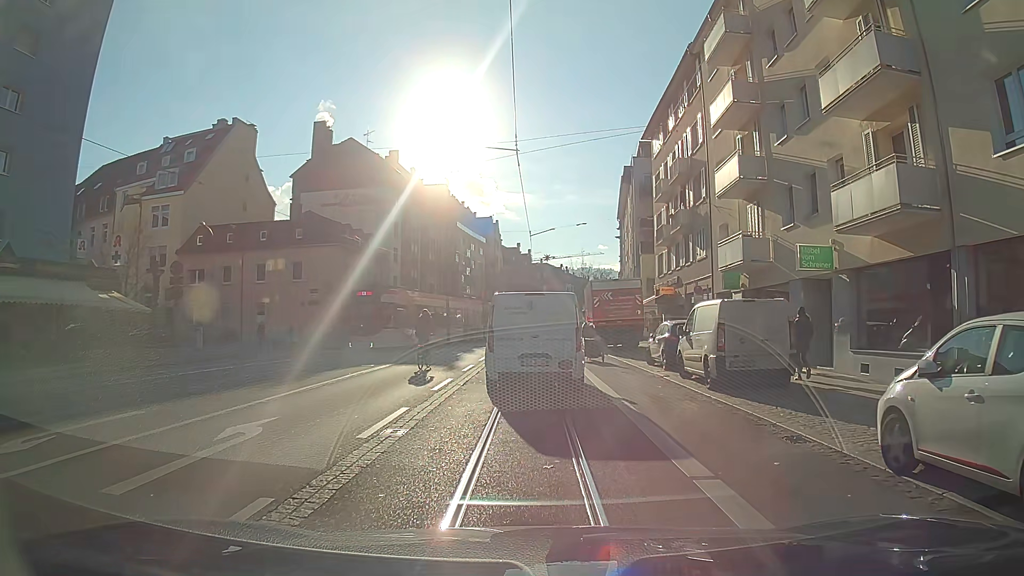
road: primary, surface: asphalt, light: Day
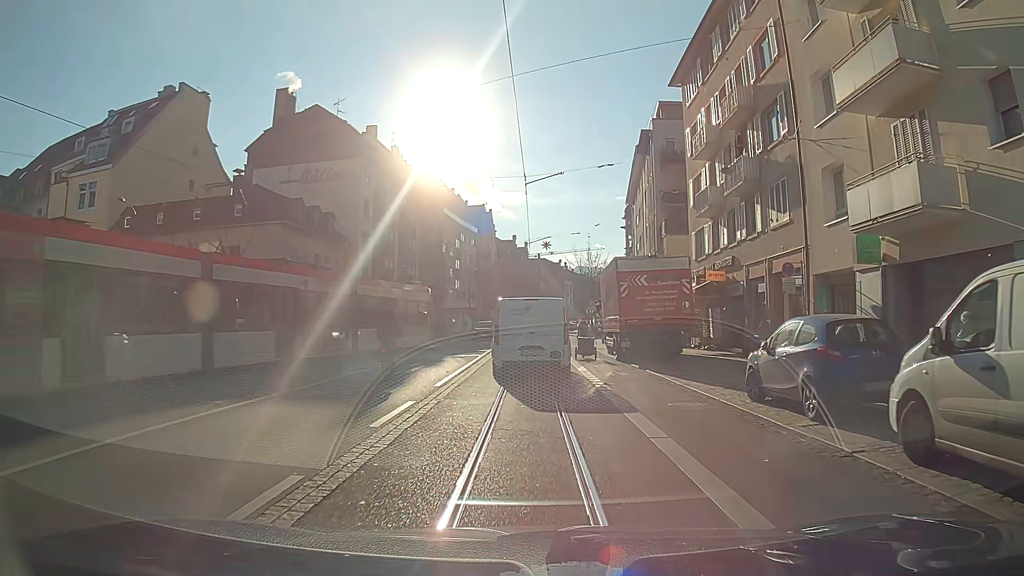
(0.0, +11.5) m; 0°
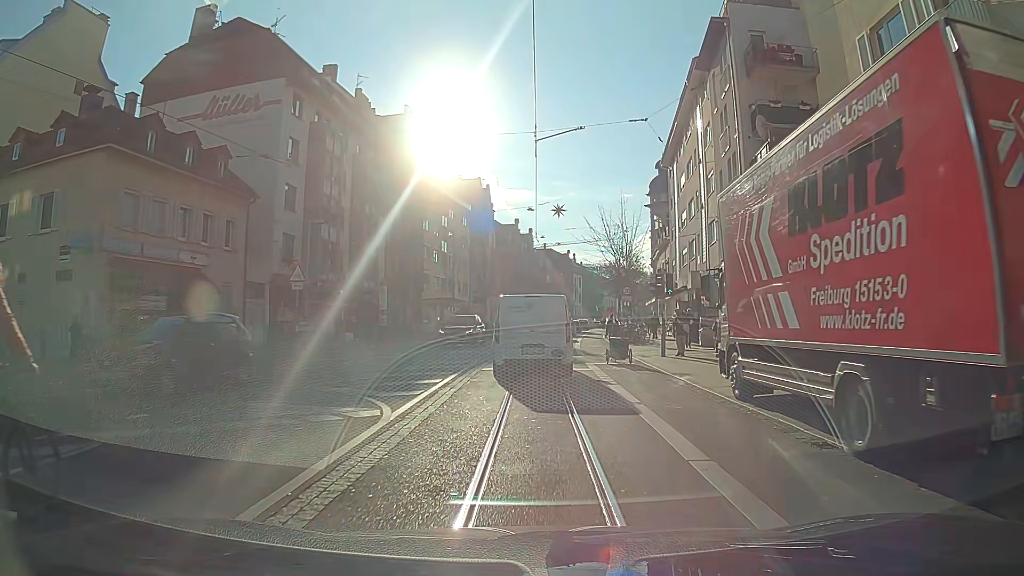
(-0.1, +19.3) m; -1°
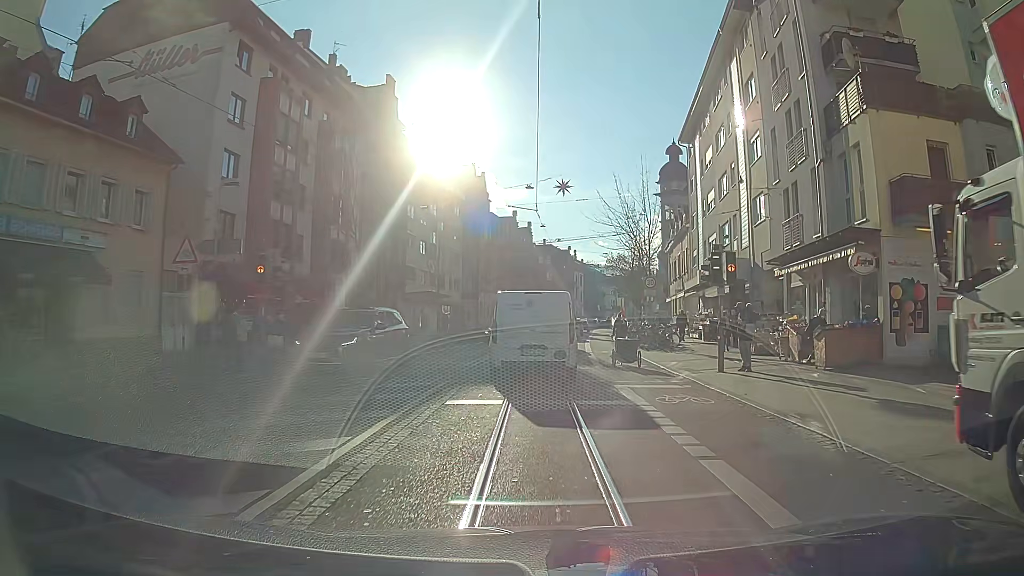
(0.0, +8.0) m; 0°
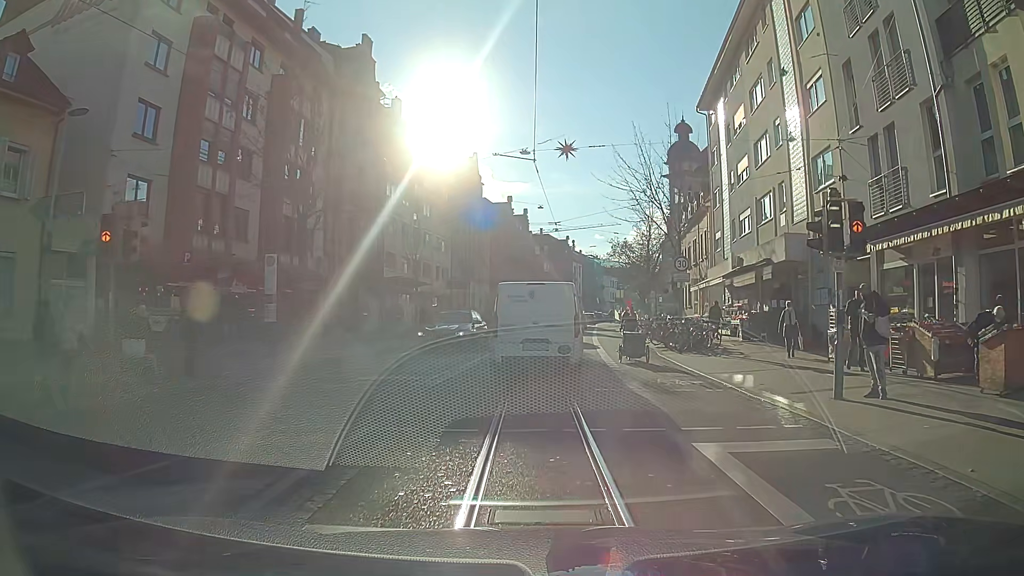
(0.0, +7.1) m; +1°
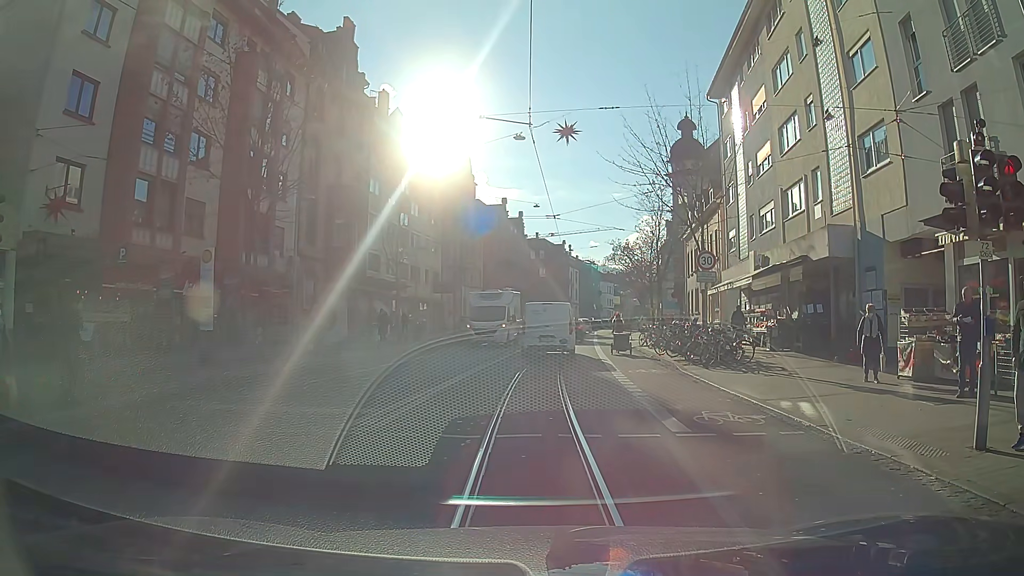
(0.0, +3.7) m; 0°
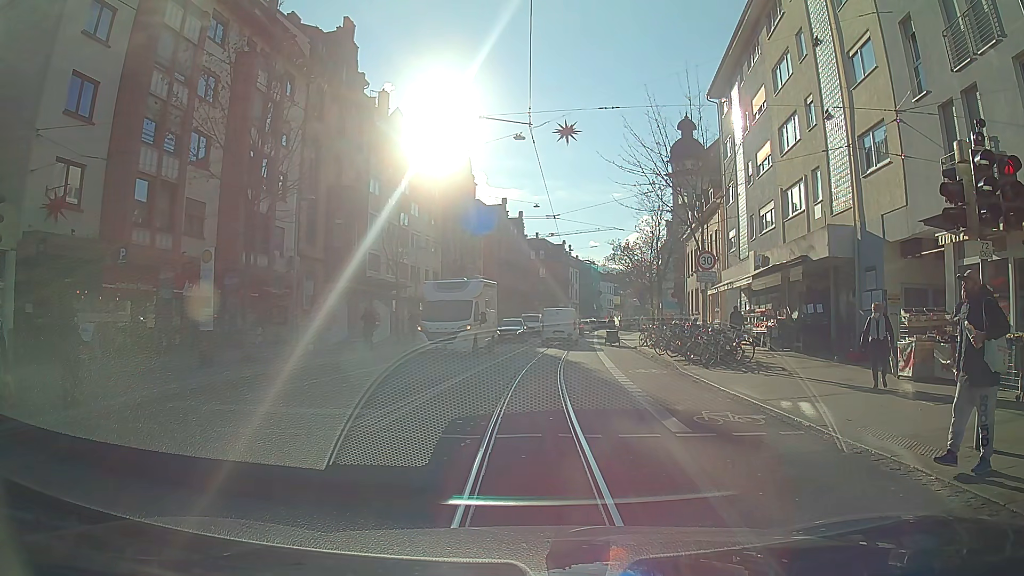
(0.0, 0.0) m; 0°
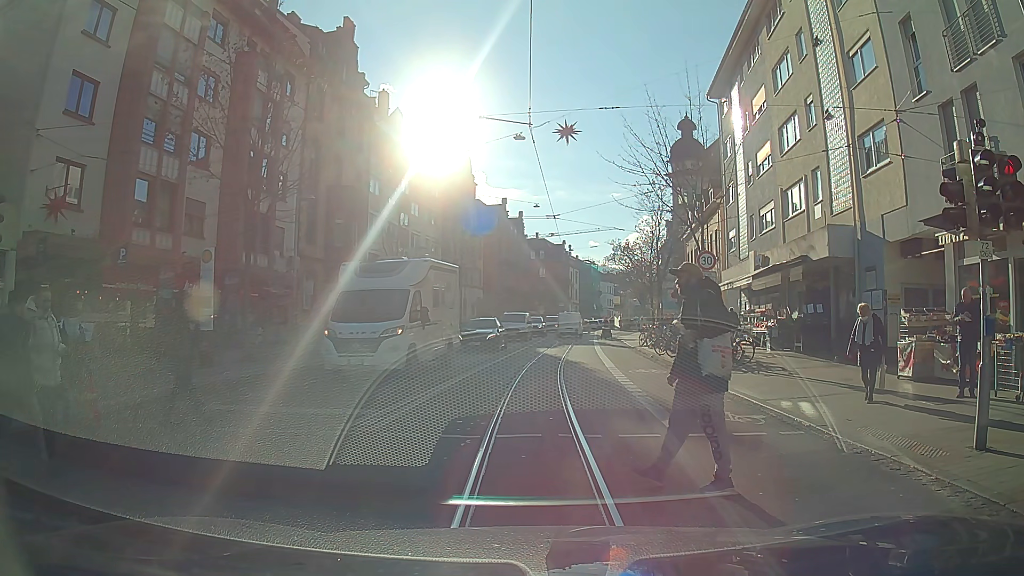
(0.0, 0.0) m; 0°
